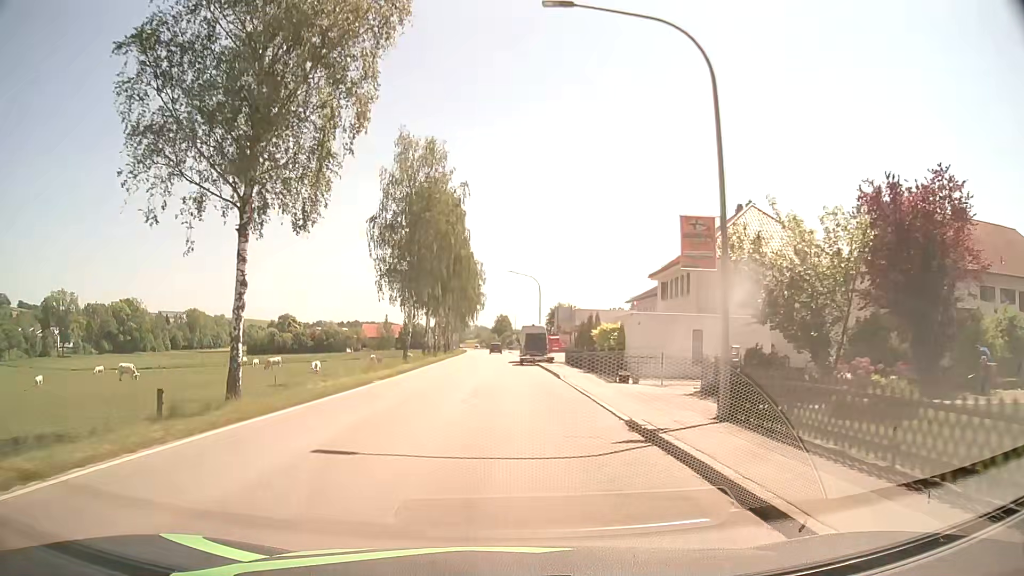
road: secondary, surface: asphalt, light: Day
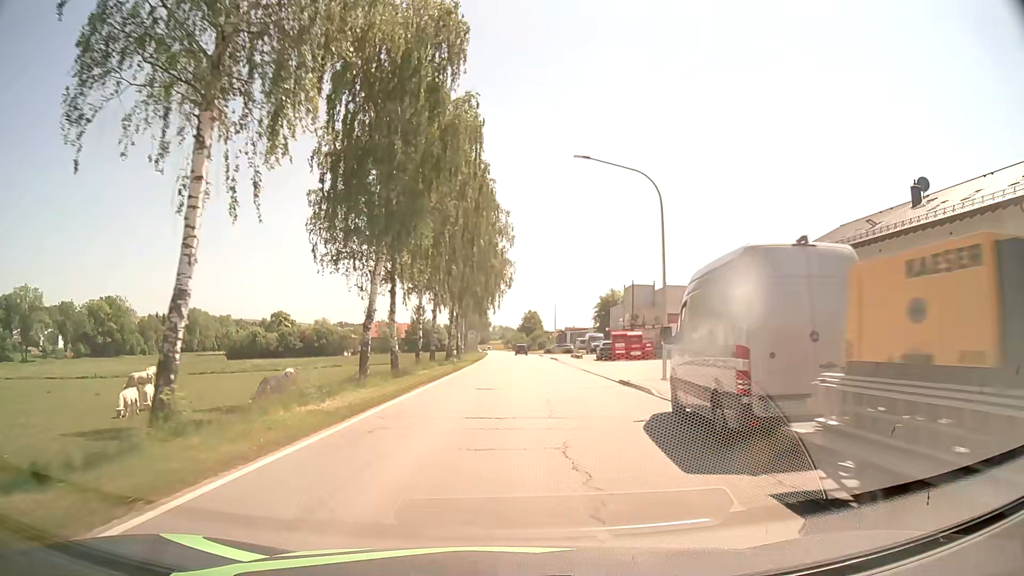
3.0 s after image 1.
(-1.4, +38.2) m; -2°
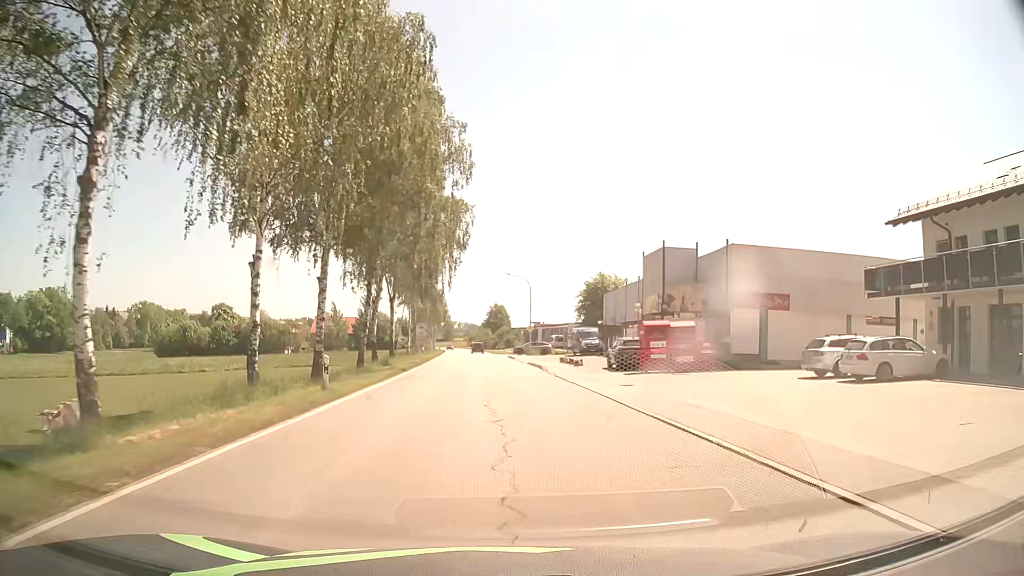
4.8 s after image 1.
(+0.7, +22.9) m; +3°
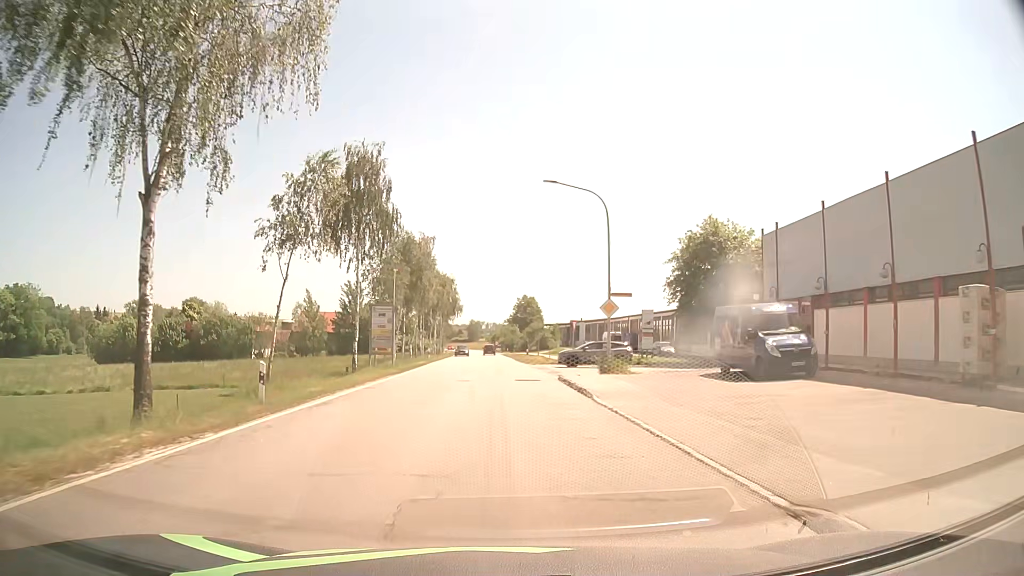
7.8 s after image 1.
(-0.6, +38.3) m; -2°
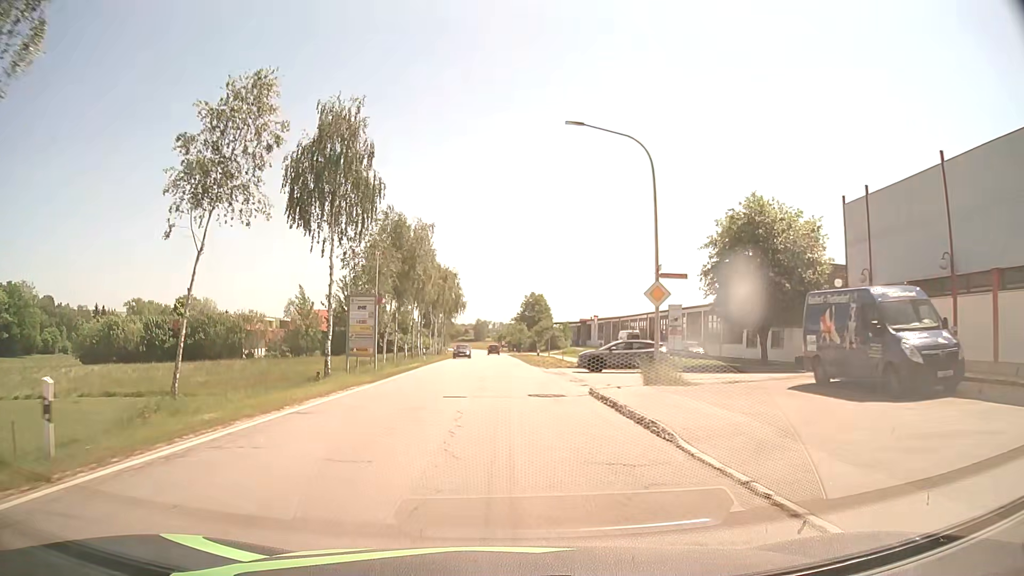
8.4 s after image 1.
(-0.1, +7.7) m; -1°
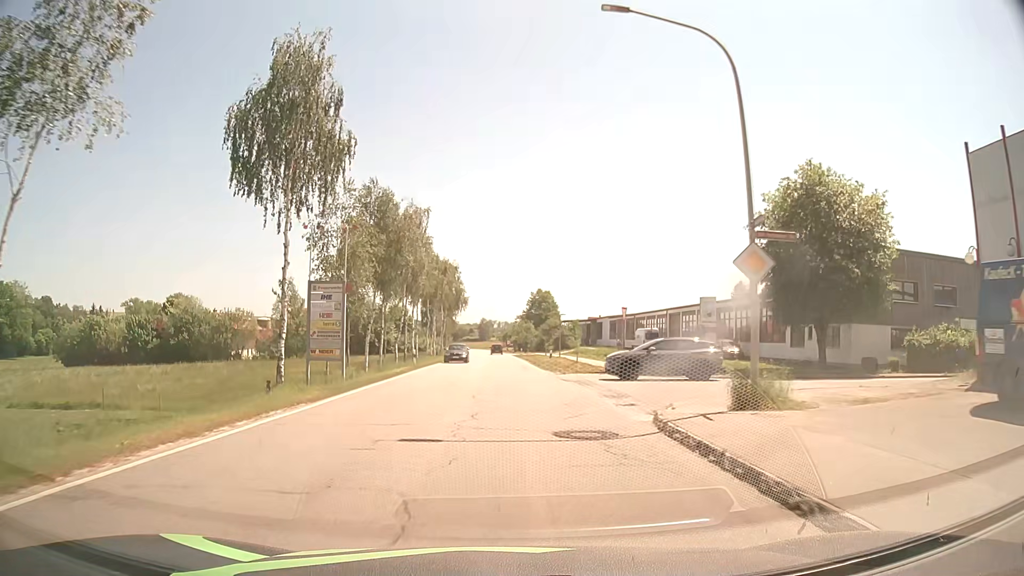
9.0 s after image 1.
(0.0, +7.7) m; 0°
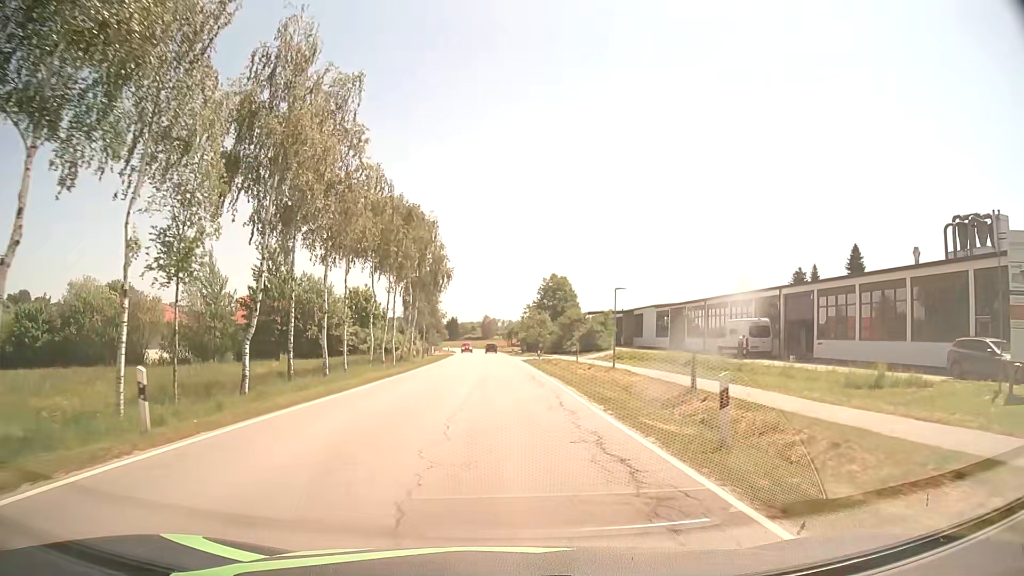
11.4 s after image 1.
(-0.4, +30.6) m; -1°
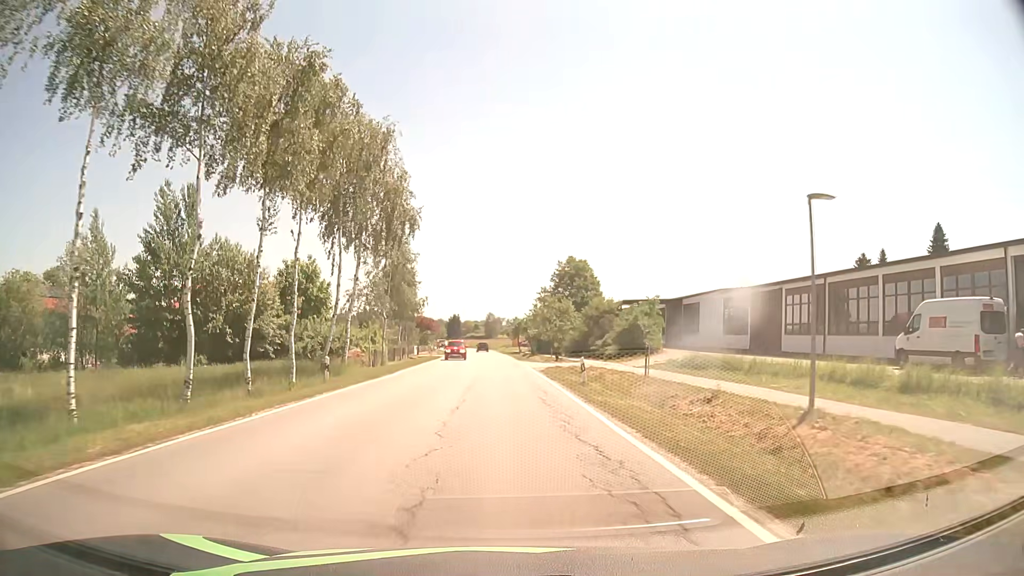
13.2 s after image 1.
(-0.2, +23.0) m; -1°
(0, +10) (0, +20) (0, +30) (0, +40) (0, +50) (-1, +60) (-1, +70) (-2, +80) (-2, +90) (-3, +100) m
